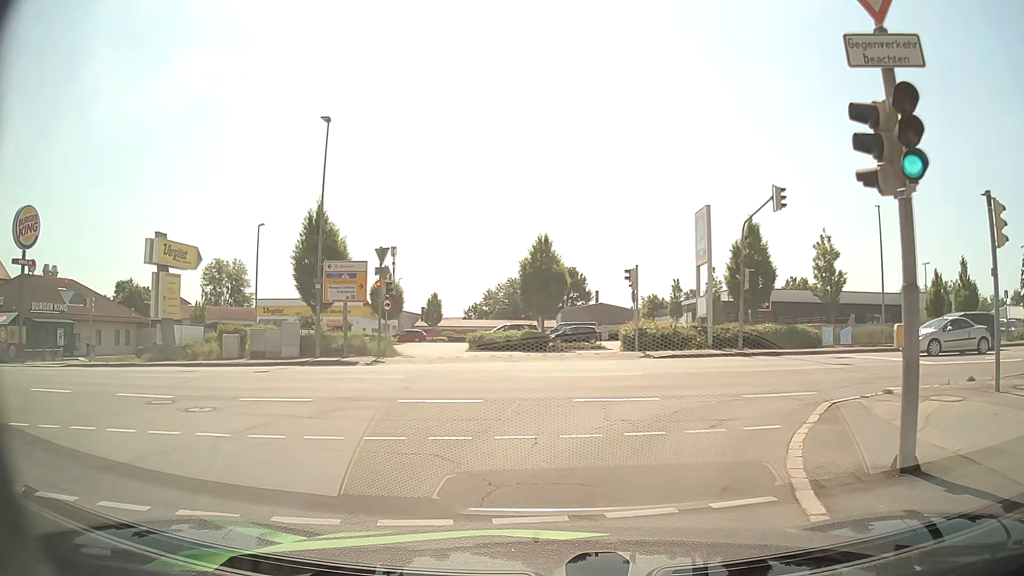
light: Day
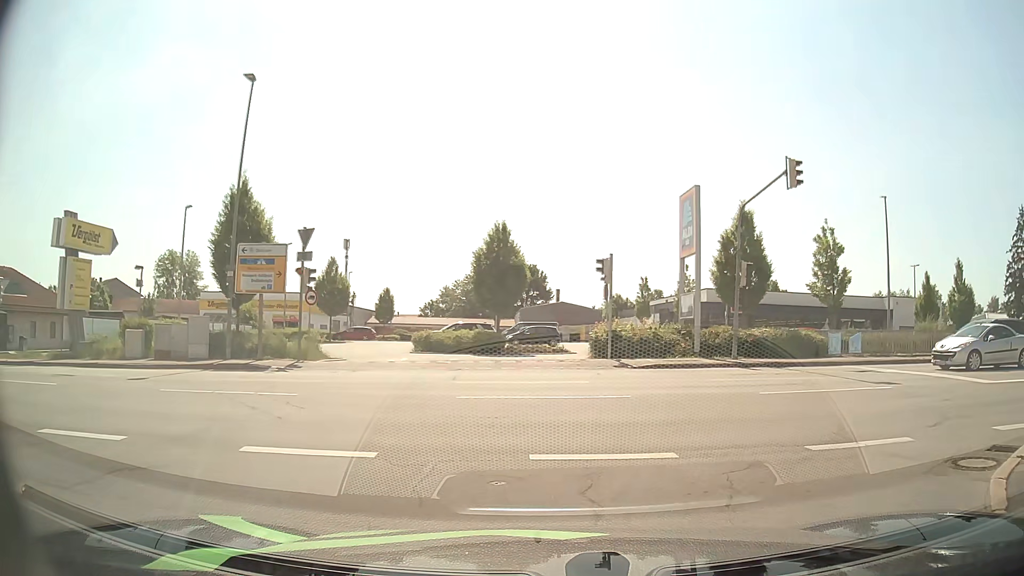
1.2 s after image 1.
(0.0, +4.9) m; +3°
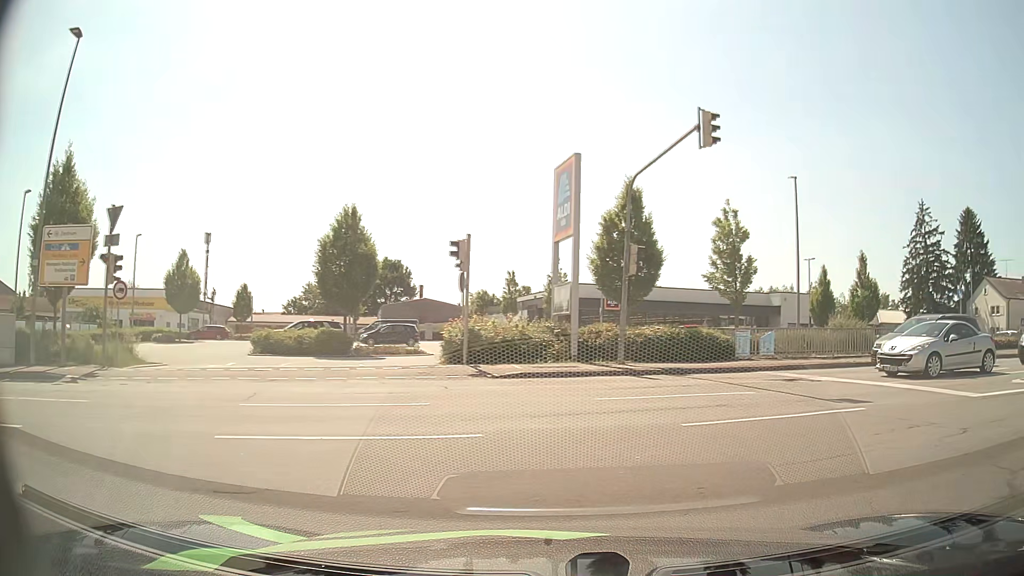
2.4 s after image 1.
(+0.4, +4.4) m; +12°
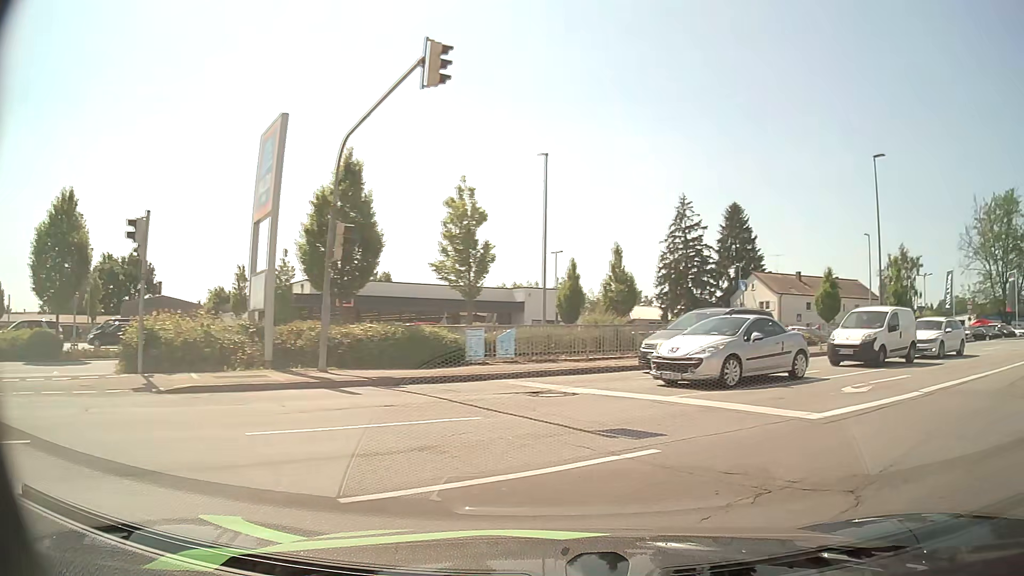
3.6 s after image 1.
(+0.6, +3.7) m; +20°
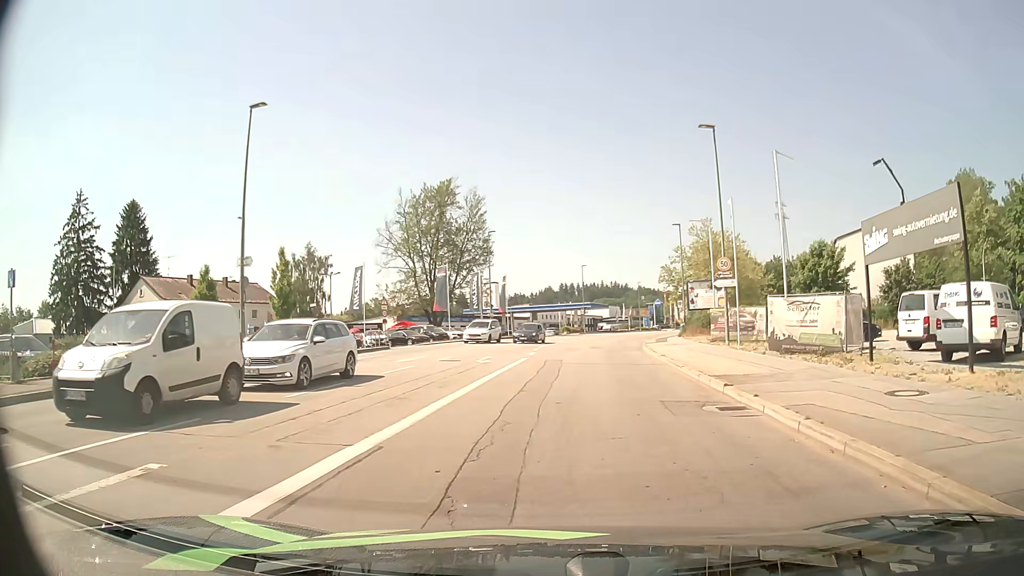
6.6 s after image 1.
(+5.7, +8.7) m; +51°
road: tertiary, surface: asphalt
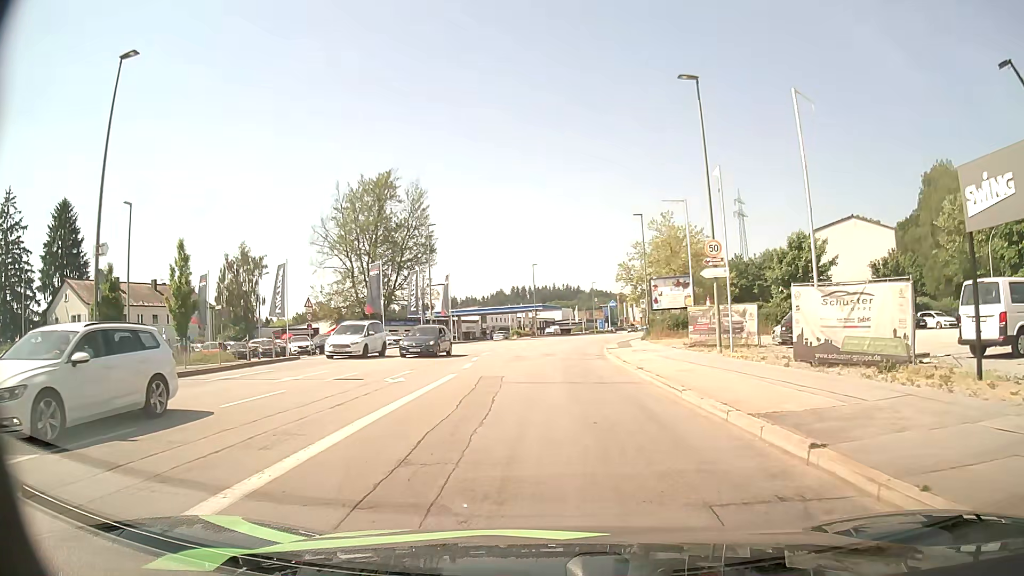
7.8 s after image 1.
(+0.3, +6.9) m; +3°
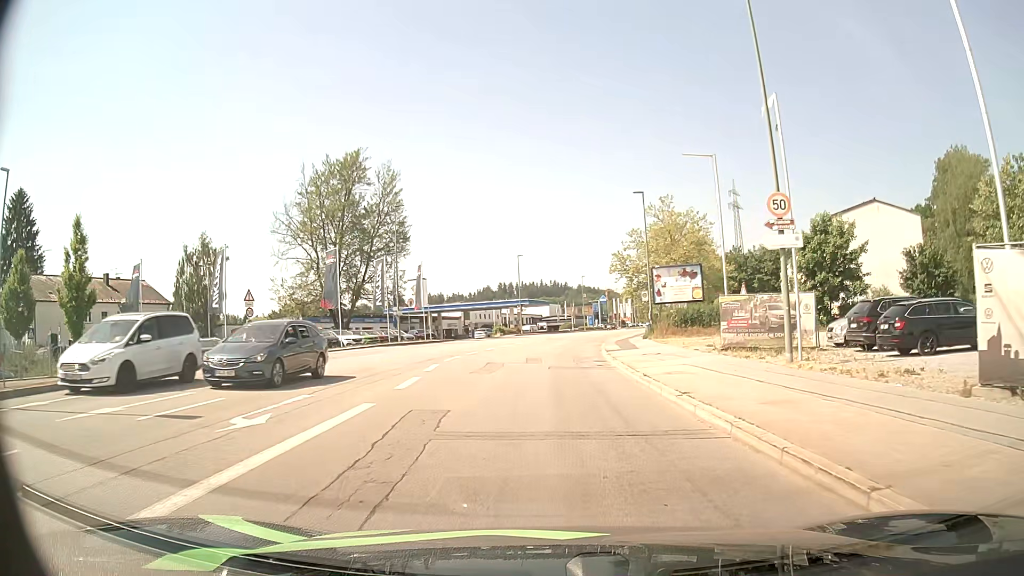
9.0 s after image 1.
(+0.1, +8.2) m; +1°
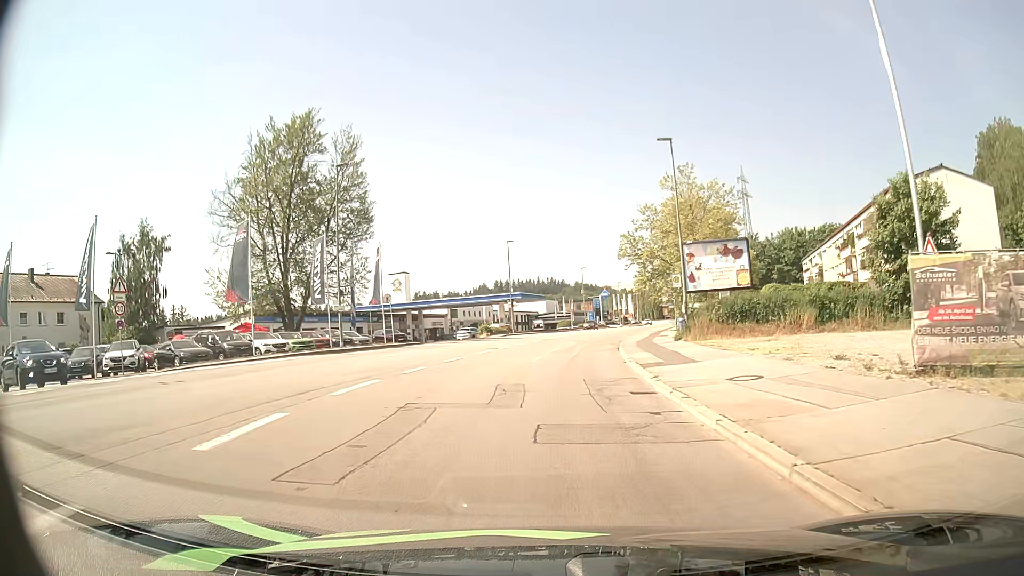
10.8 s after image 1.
(+0.1, +13.5) m; 0°
(0, +10) (0, +20) (+1, +30) (+2, +40) (+4, +50) (+5, +60) (+7, +69) (+10, +79) (+12, +89) (+15, +98) m
